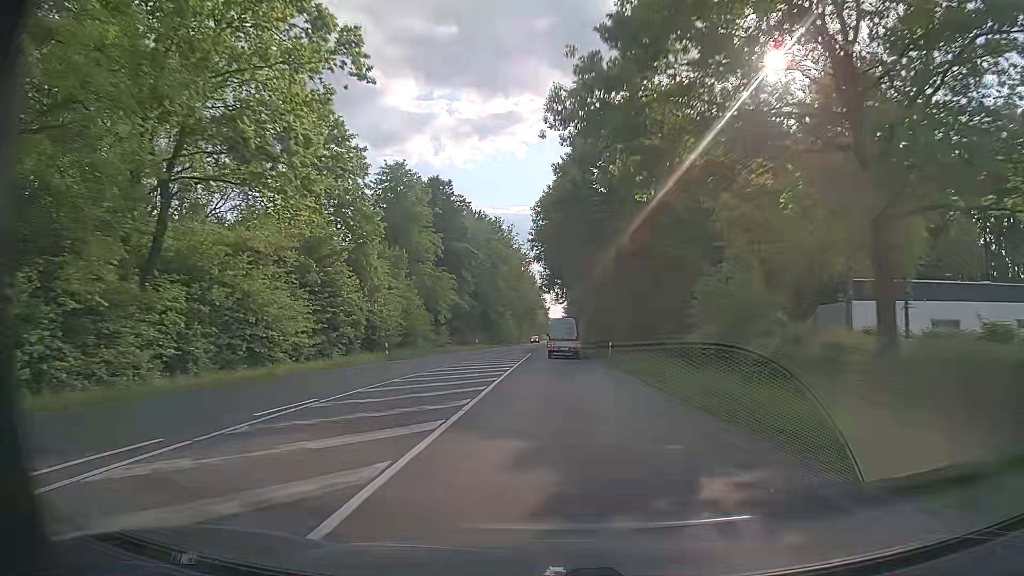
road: secondary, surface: asphalt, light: Day
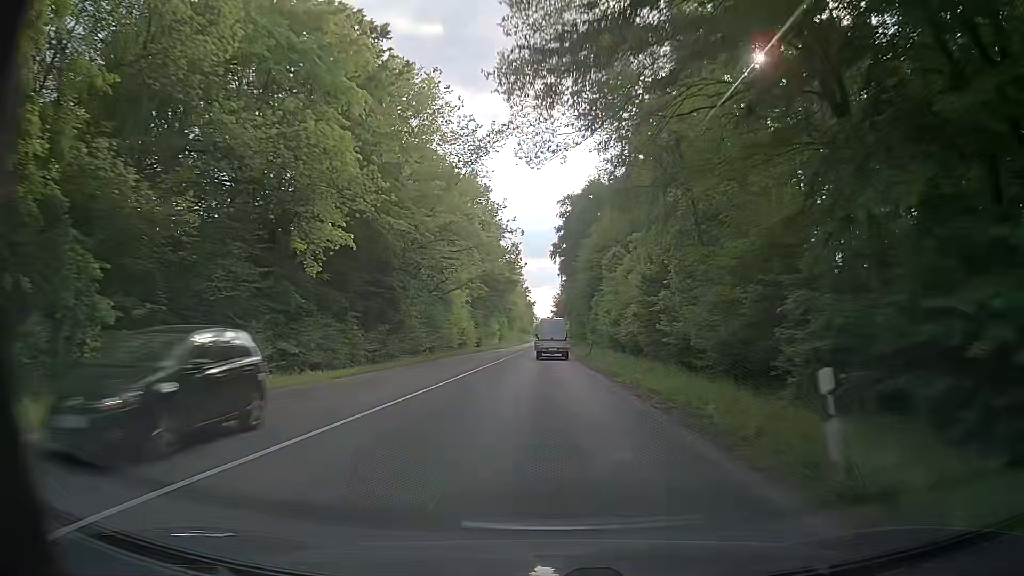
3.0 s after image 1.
(+0.7, +63.3) m; +1°
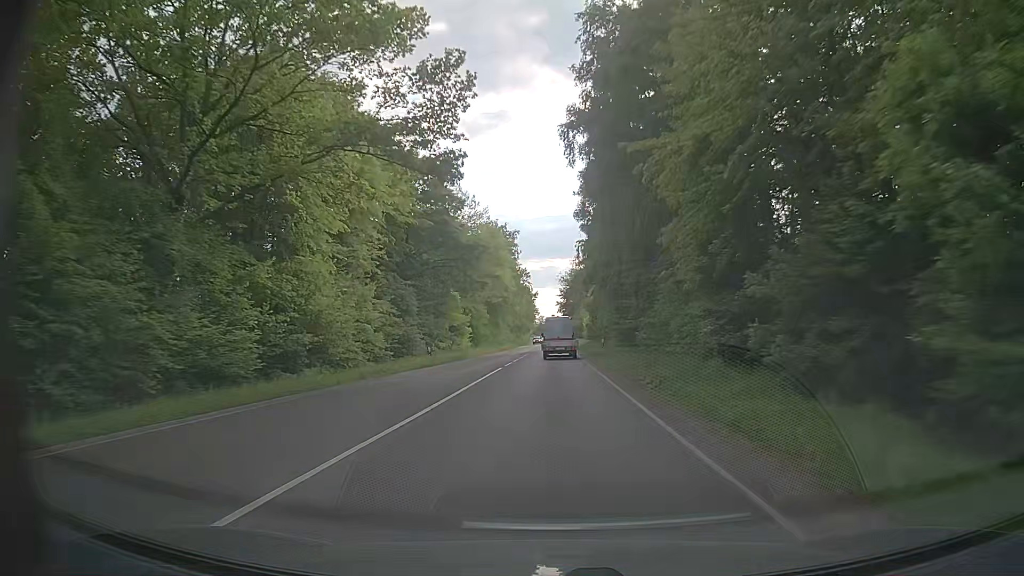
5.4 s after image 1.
(-0.2, +51.2) m; 0°
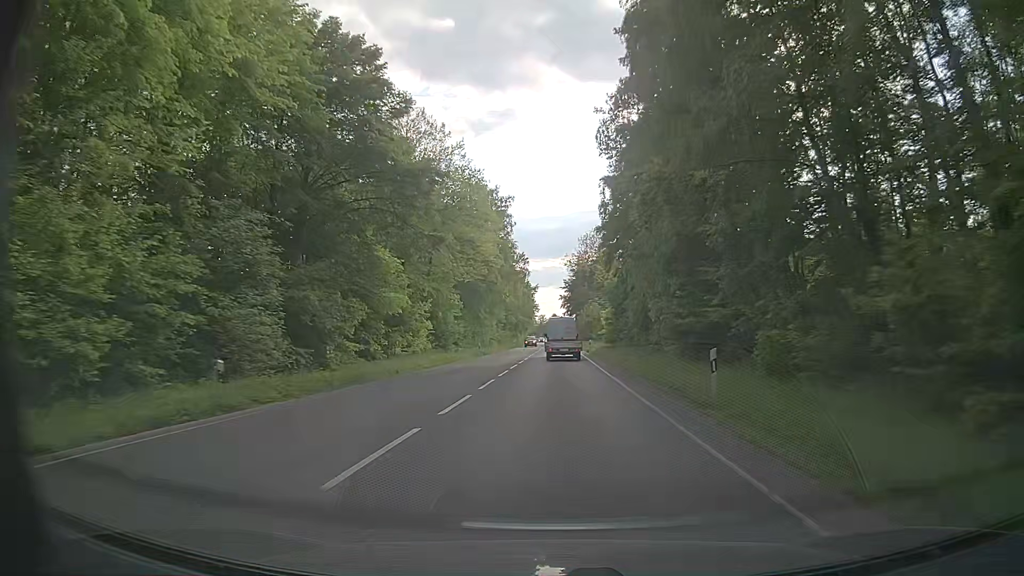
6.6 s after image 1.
(0.0, +25.6) m; 0°
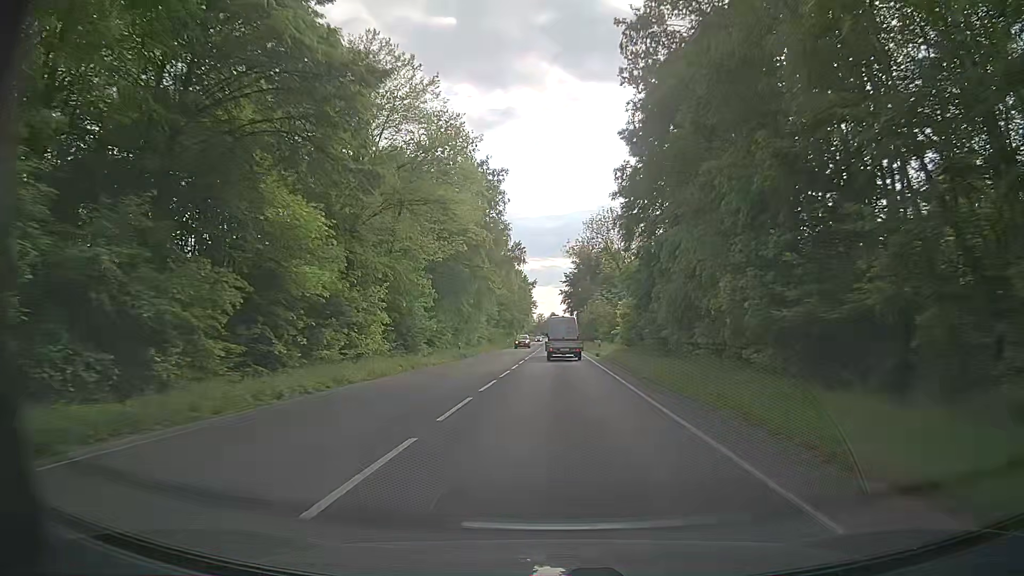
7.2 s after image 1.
(0.0, +12.8) m; 0°
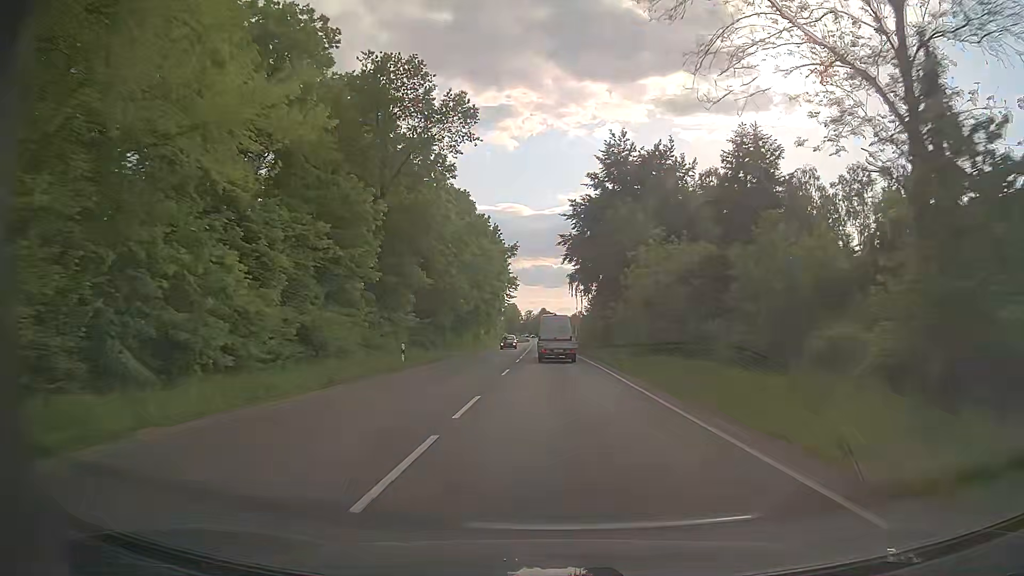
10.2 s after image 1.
(+0.8, +64.8) m; +1°
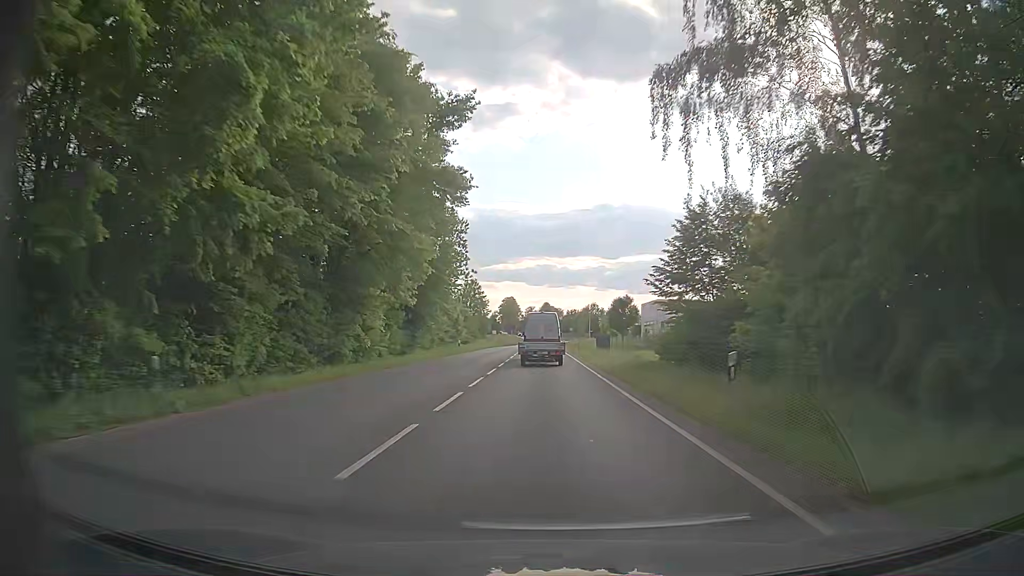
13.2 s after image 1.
(0.0, +64.5) m; -1°
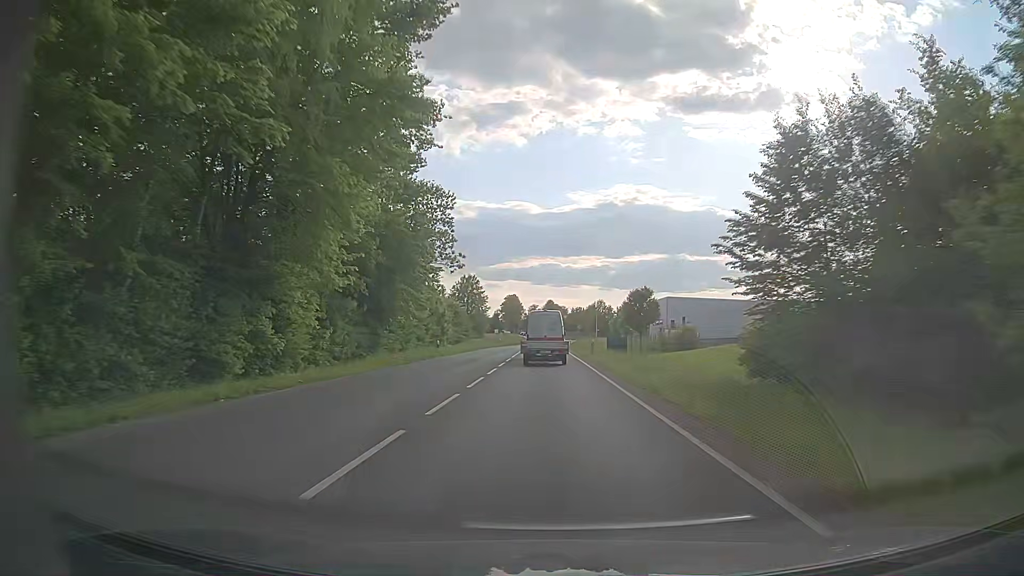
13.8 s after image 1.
(0.0, +12.7) m; 0°
(0, +10) (0, +20) (0, +30) (0, +40) (0, +50) (0, +60) (0, +70) (0, +80) (0, +90) (+1, +100) m
